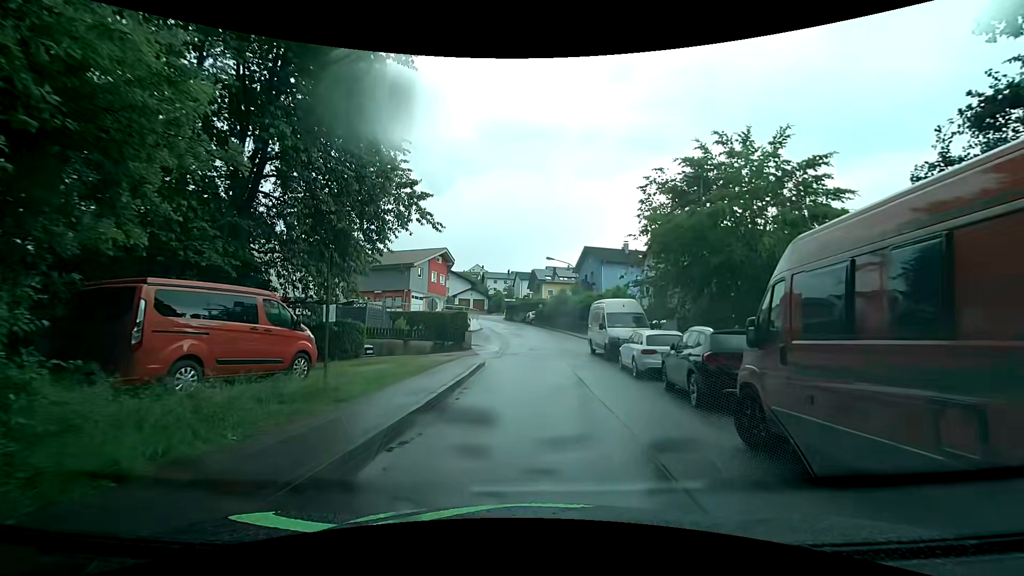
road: residential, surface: asphalt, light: Day
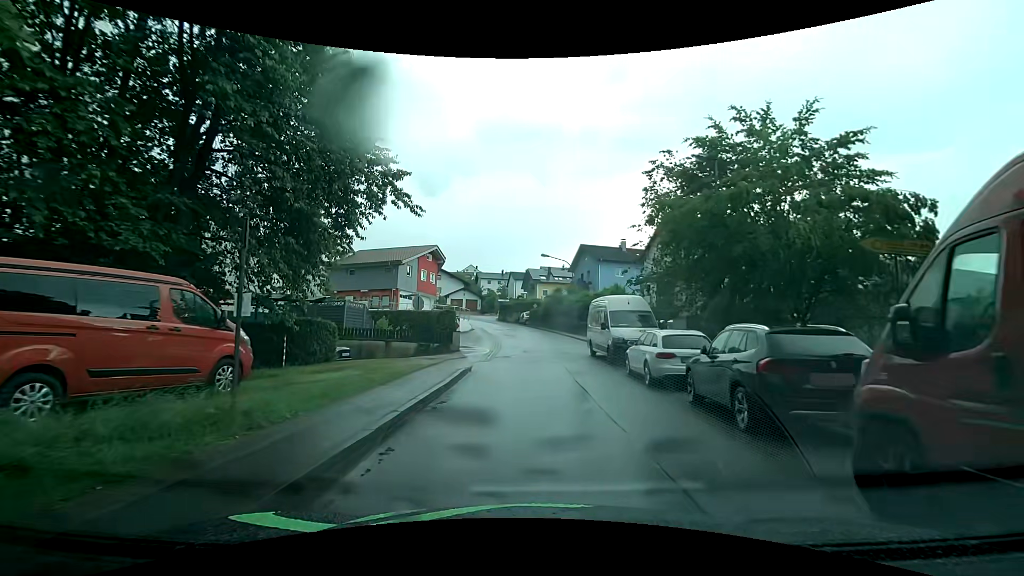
(0.0, +2.5) m; 0°
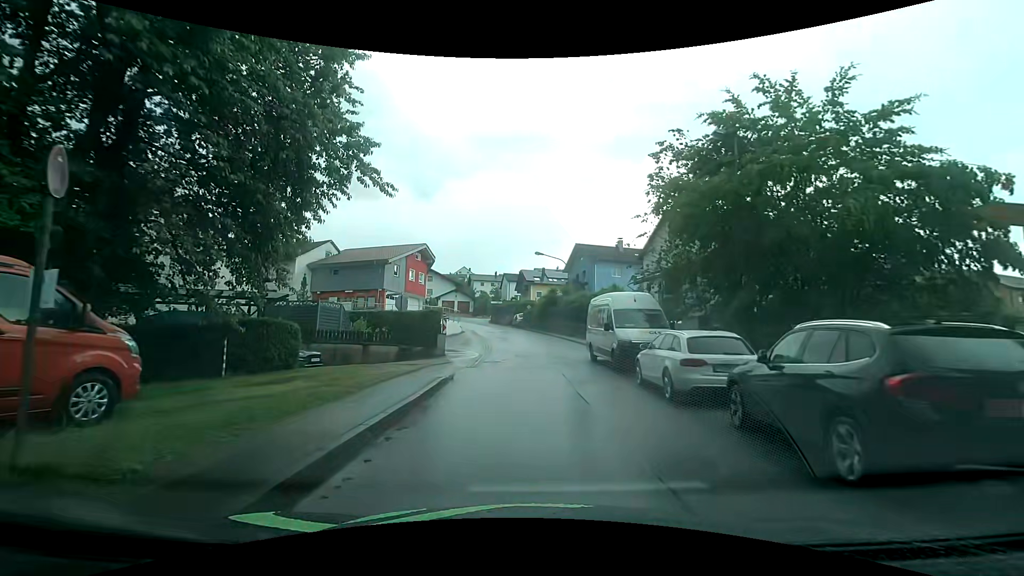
(0.0, +2.6) m; +1°
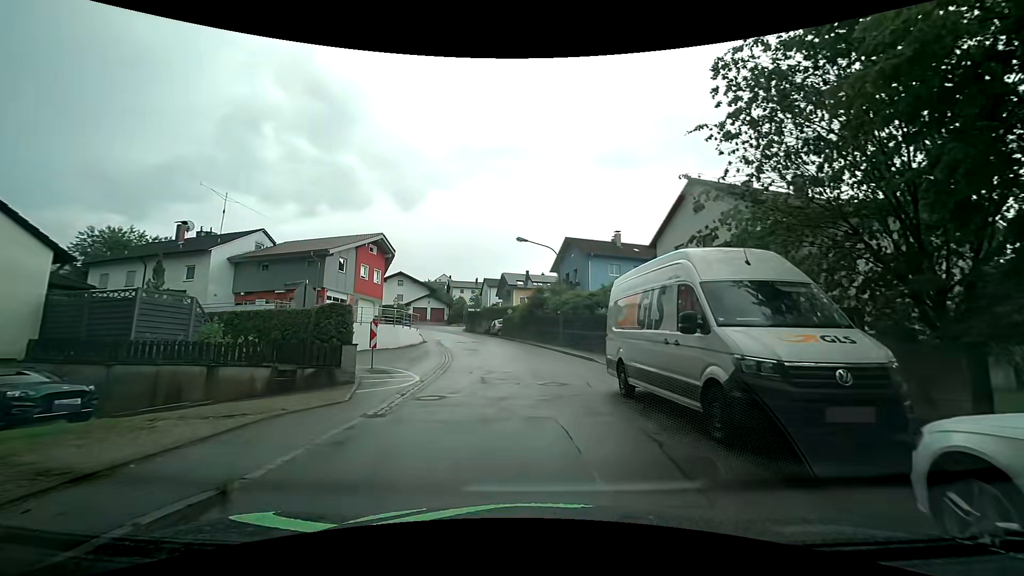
(+0.2, +10.5) m; +3°
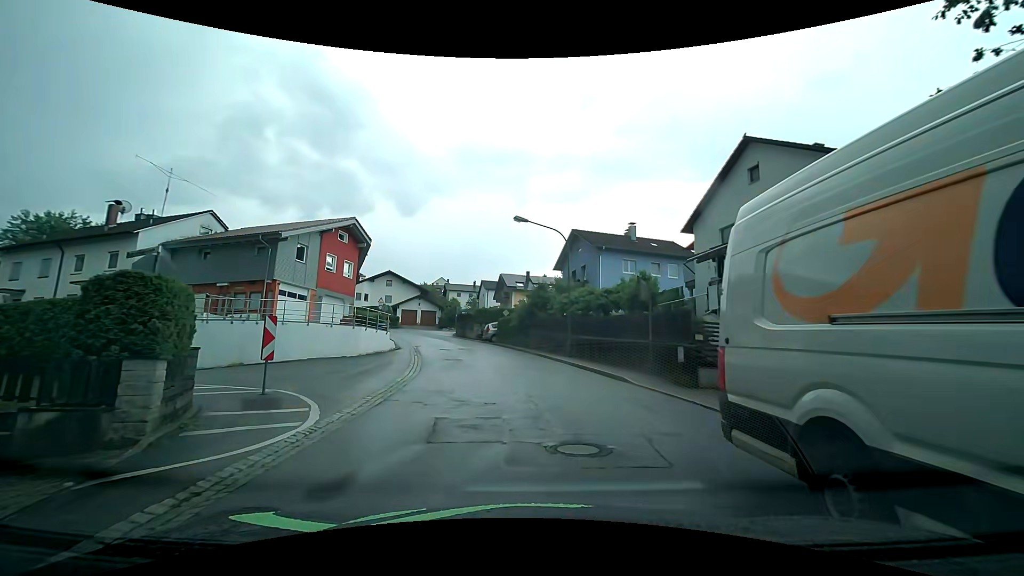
(-0.2, +7.6) m; -1°
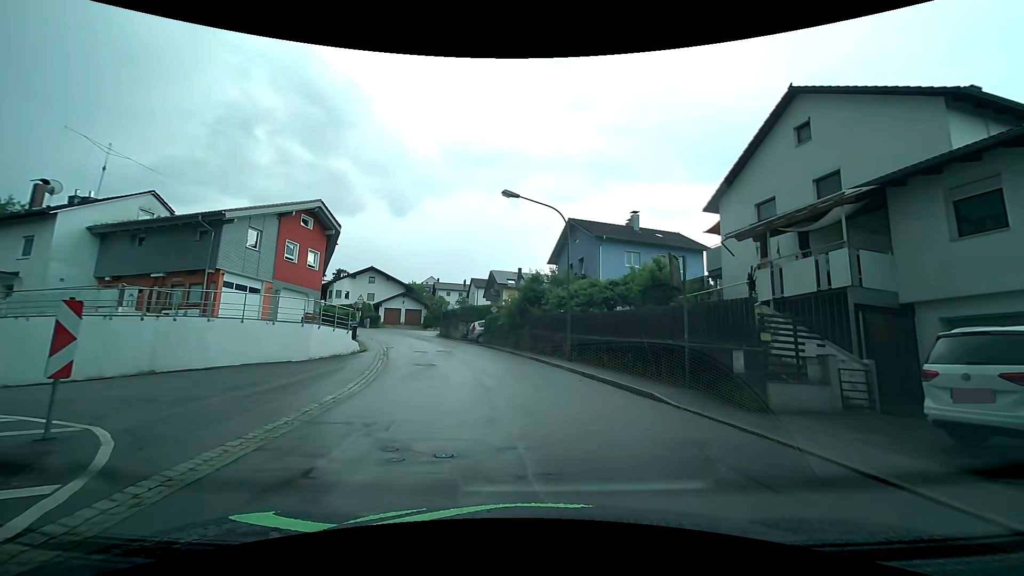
(-0.1, +4.8) m; 0°
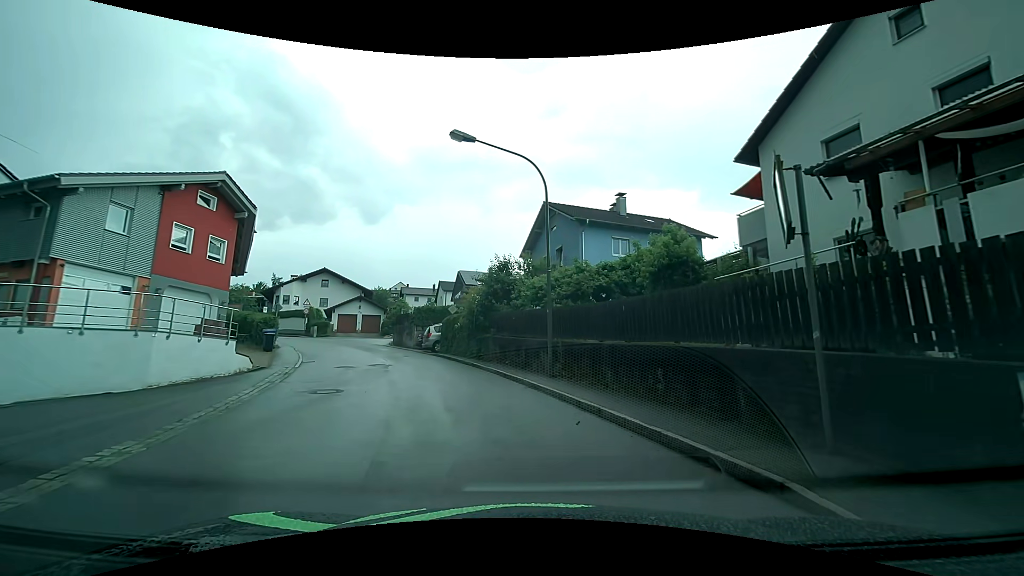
(+0.2, +7.0) m; +3°
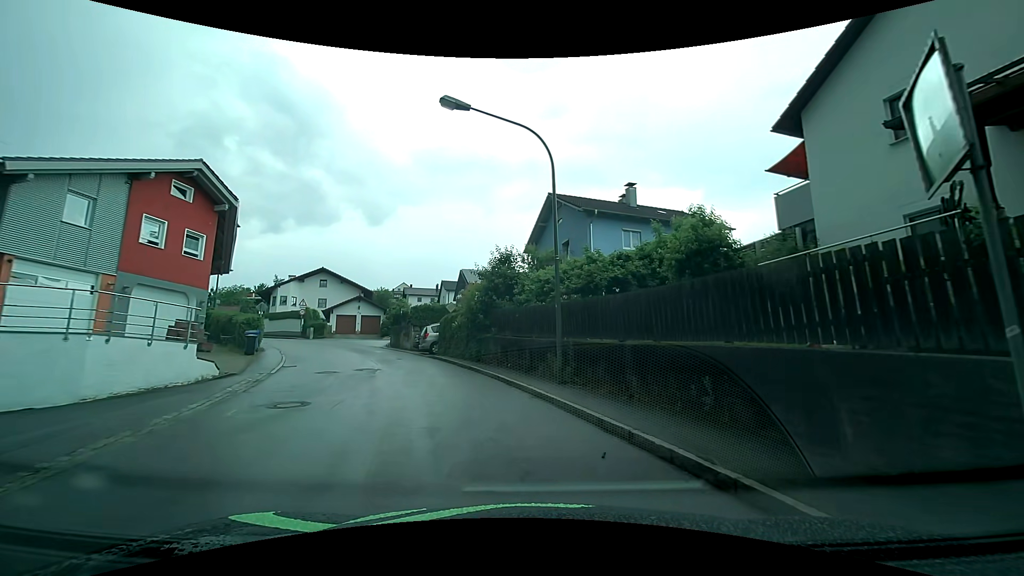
(0.0, +2.2) m; -1°
(-1, +10) (-4, +19) (-8, +28) (-14, +37) (-20, +45) (-28, +51) (-36, +57) (-44, +62) (-53, +67) (-62, +72) m
